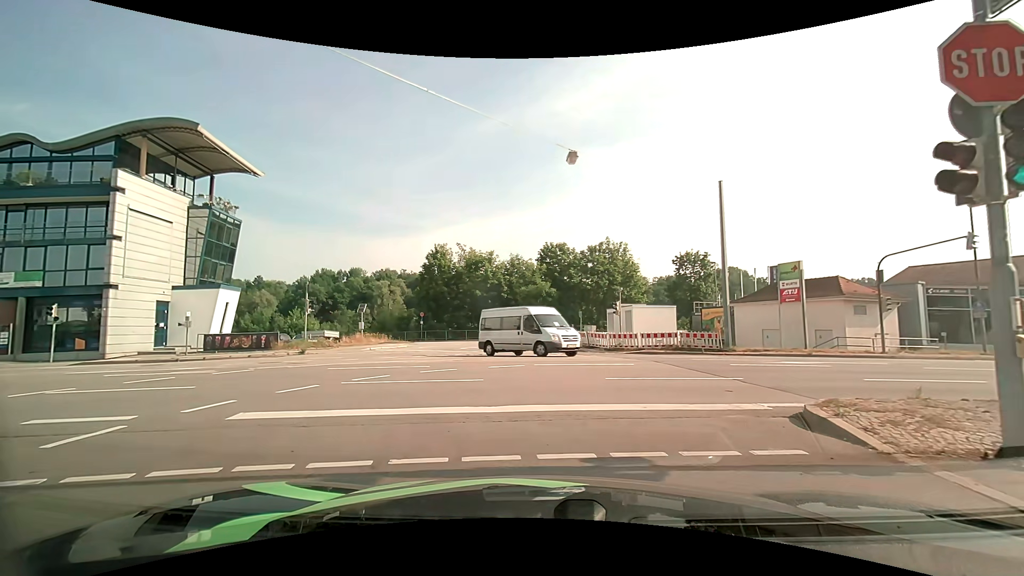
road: tertiary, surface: asphalt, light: Day
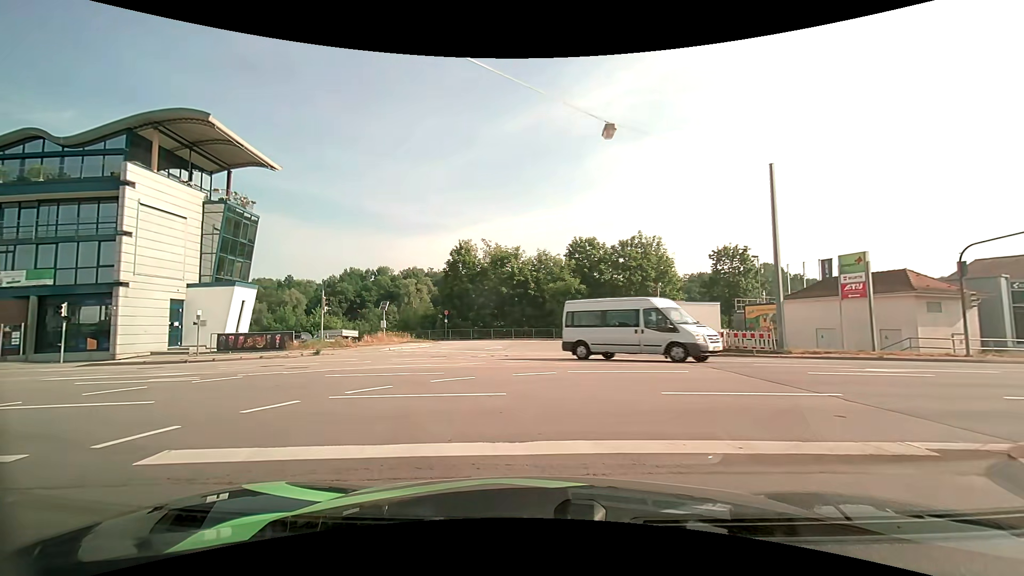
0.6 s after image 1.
(-0.1, +2.3) m; -4°
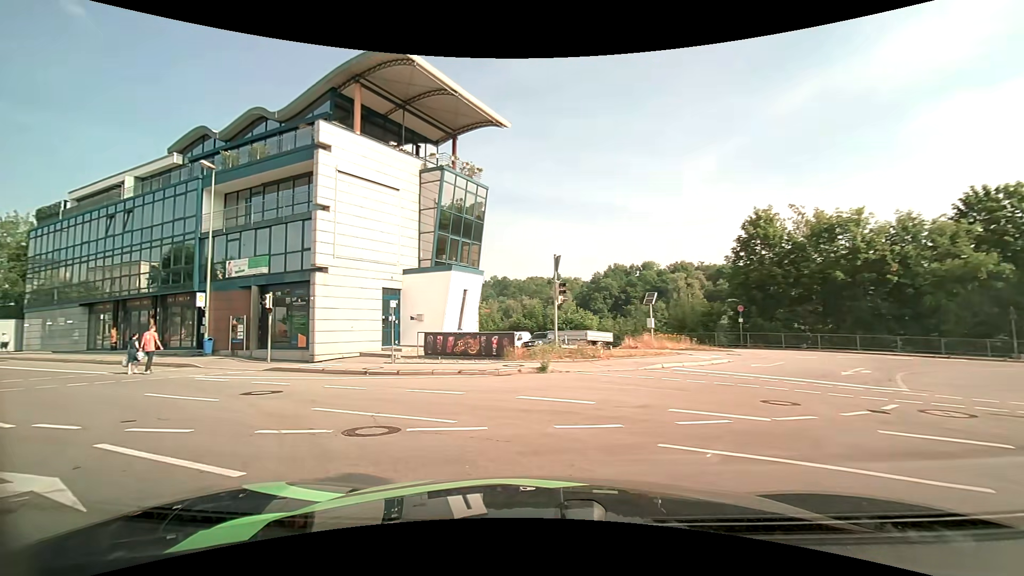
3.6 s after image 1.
(-2.6, +12.4) m; -29°
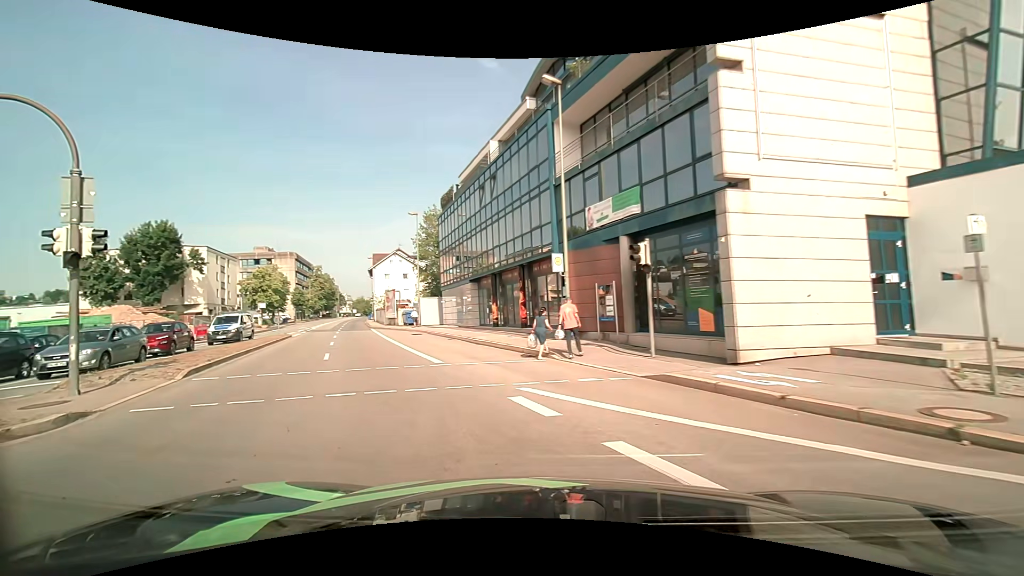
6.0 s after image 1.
(-4.1, +10.8) m; -41°
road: primary
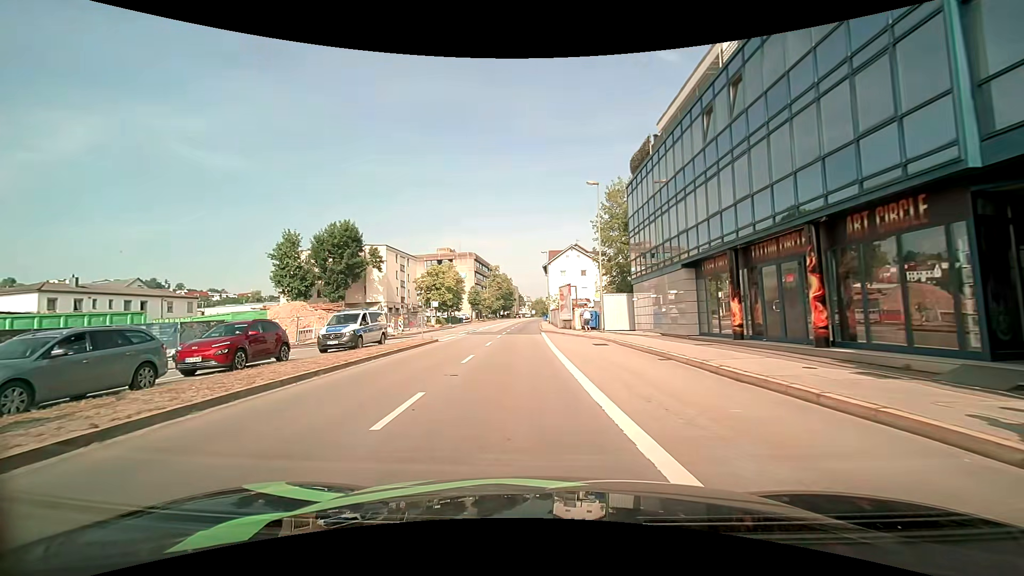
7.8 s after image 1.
(-2.6, +11.2) m; -22°
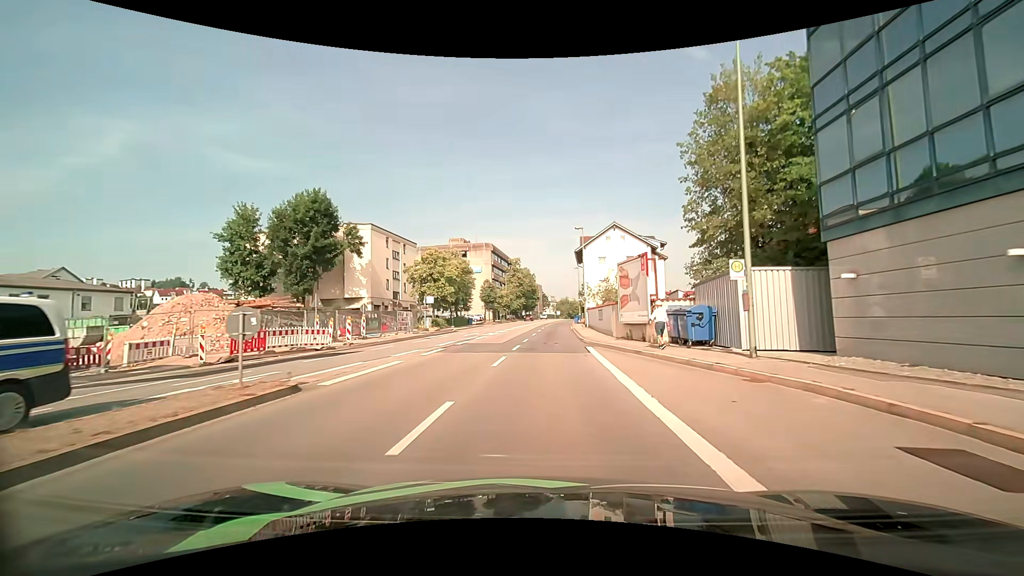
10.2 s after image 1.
(-0.7, +19.5) m; -3°
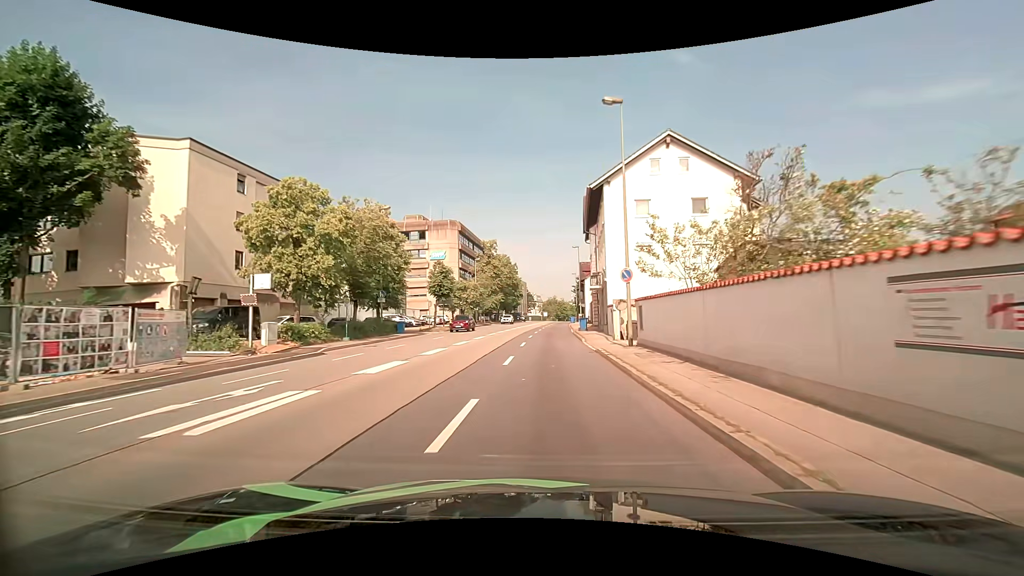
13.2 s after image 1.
(+0.5, +30.5) m; +2°
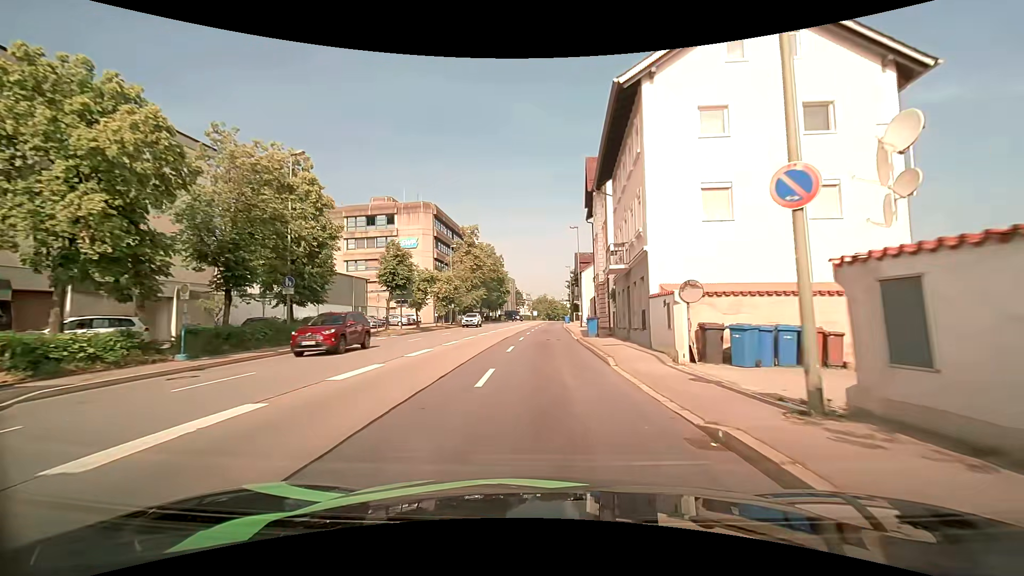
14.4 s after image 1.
(+0.1, +13.6) m; +1°
(0, +10) (0, +20) (0, +30) (+1, +40) (+1, +50) (+1, +60) (+2, +70) (+2, +80) (+3, +90) (+3, +100) m
